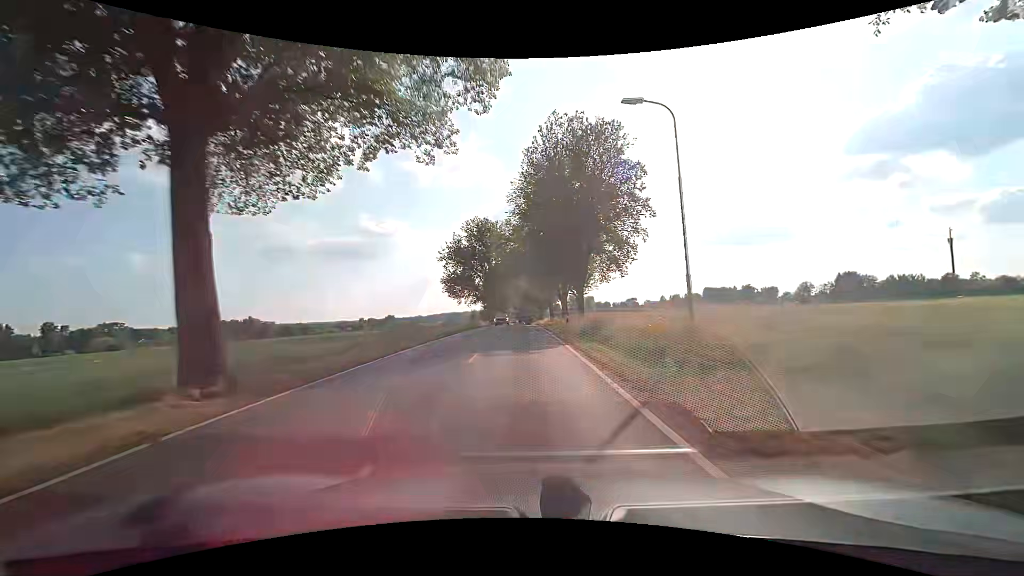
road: tertiary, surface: asphalt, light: Day
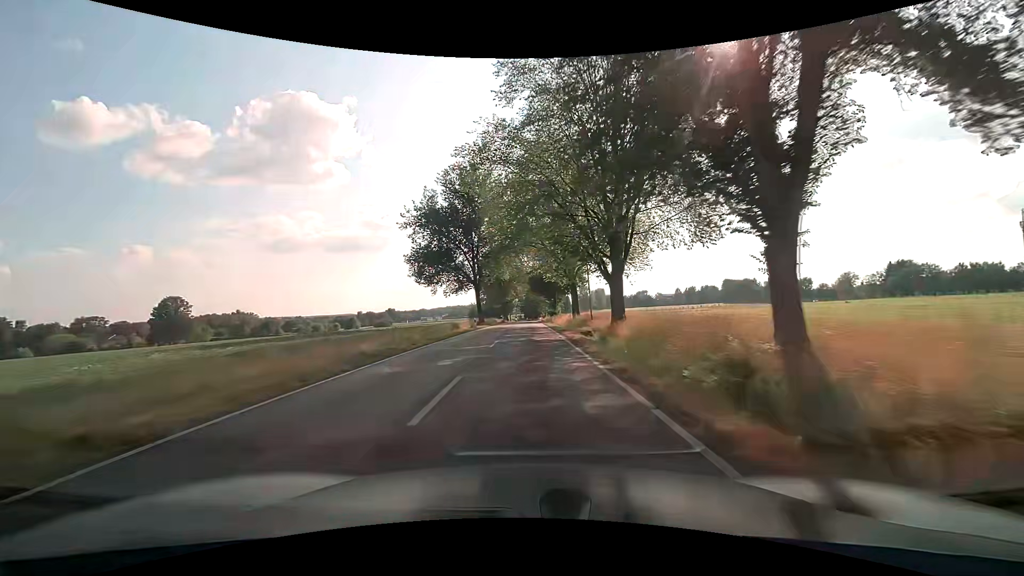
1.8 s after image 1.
(-0.3, +30.9) m; -1°
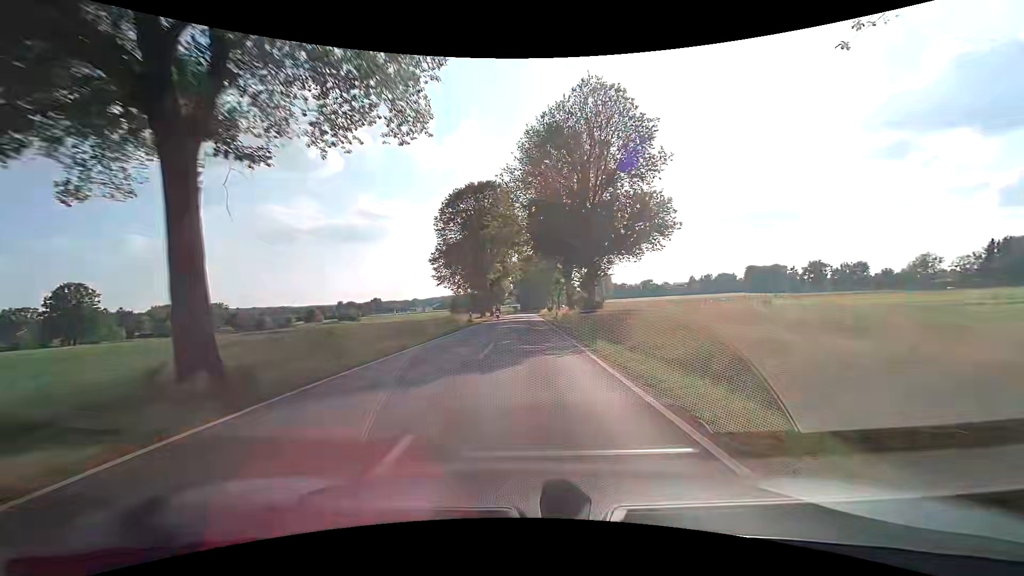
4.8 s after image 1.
(0.0, +53.1) m; +1°
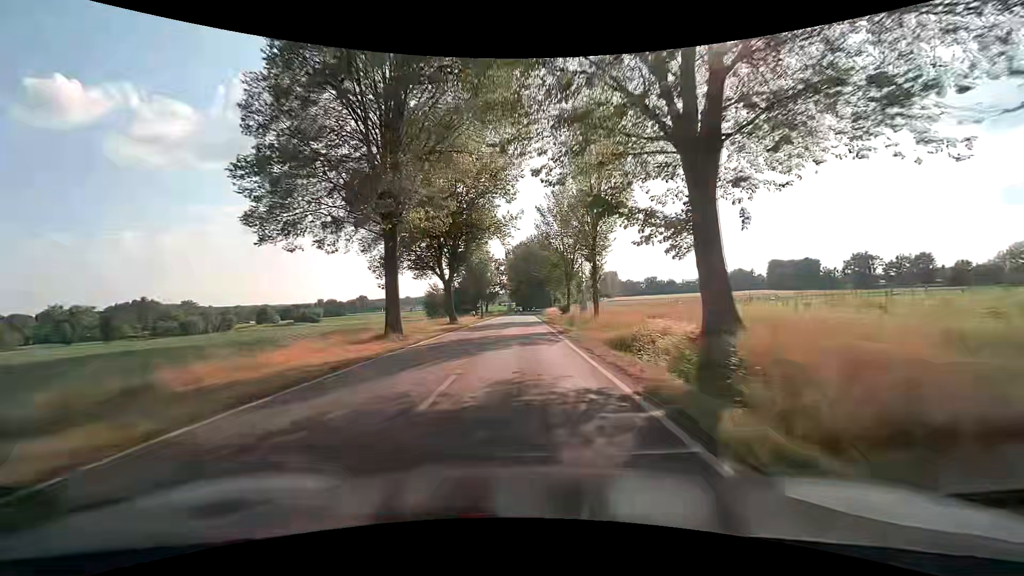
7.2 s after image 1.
(-0.1, +43.0) m; 0°
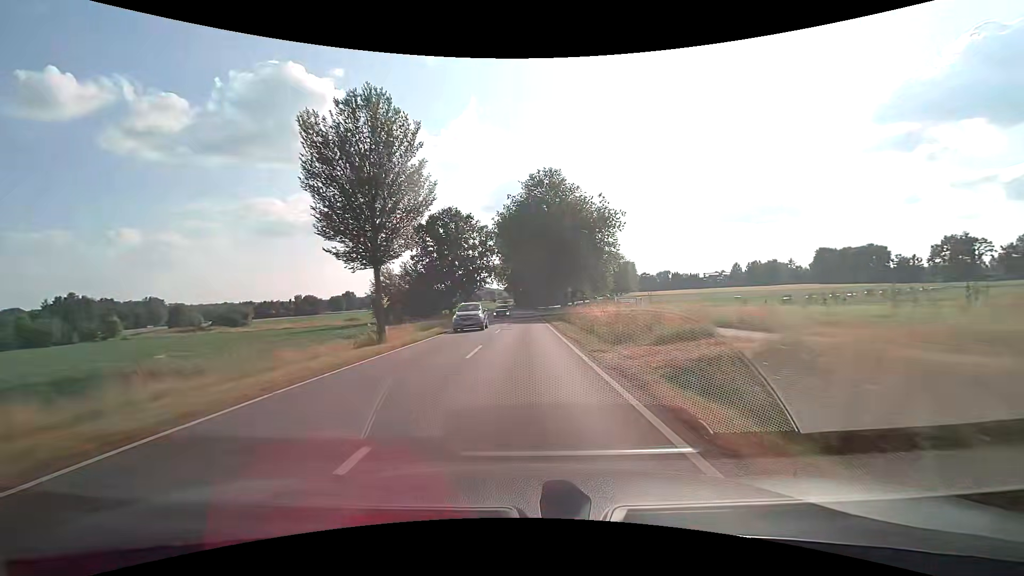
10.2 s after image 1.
(-0.3, +54.0) m; 0°
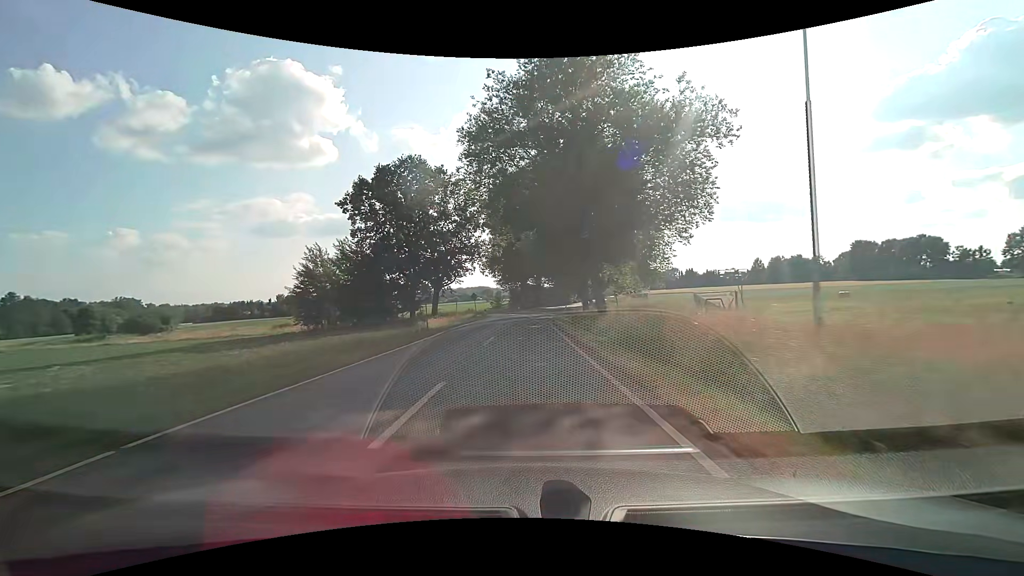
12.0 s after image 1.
(-0.1, +32.4) m; 0°
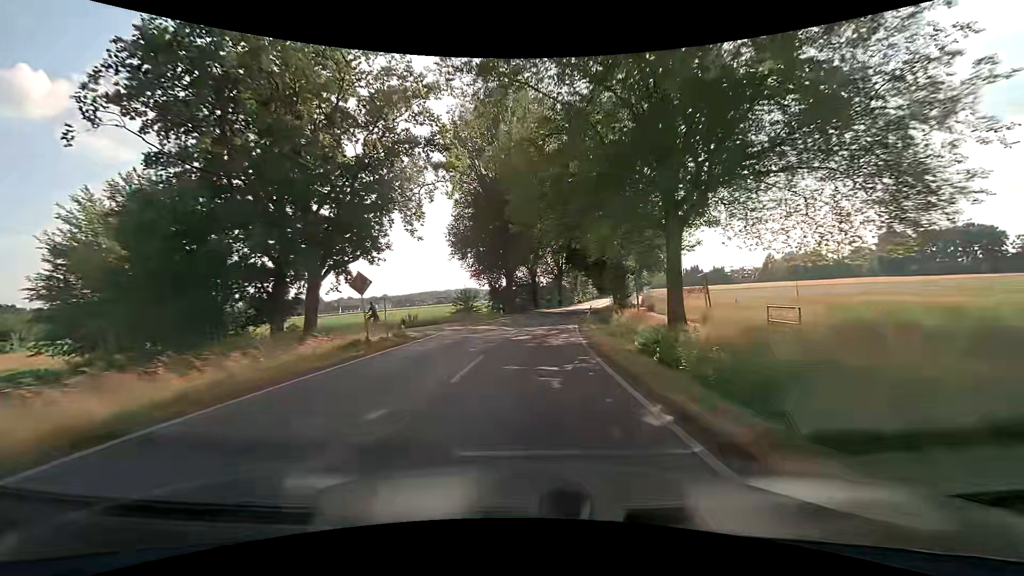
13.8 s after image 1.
(+0.1, +32.3) m; +1°
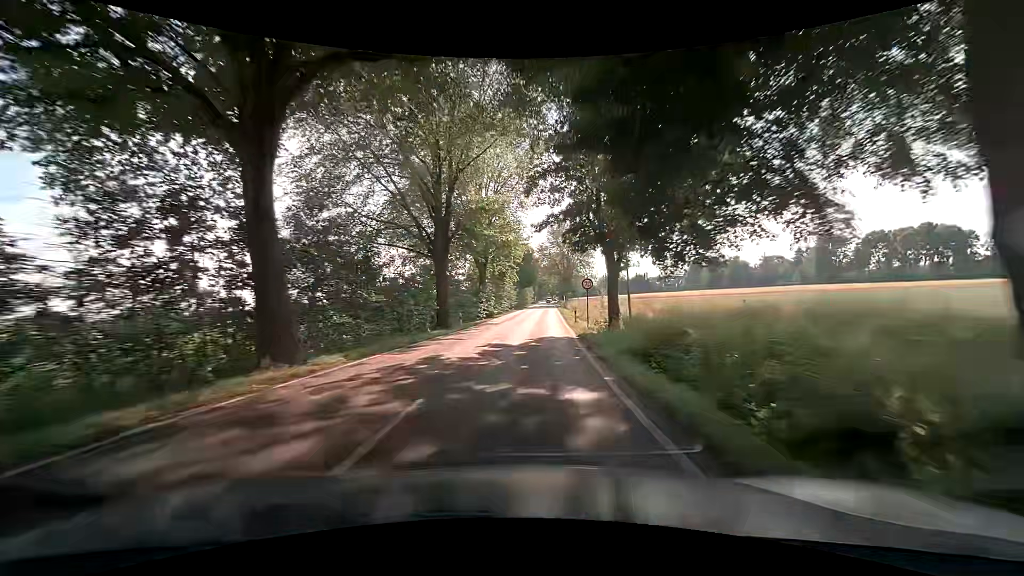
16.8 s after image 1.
(+4.7, +53.2) m; +12°
(0, +10) (0, +20) (0, +30) (+1, +40) (+1, +50) (+2, +60) (+2, +70) (+2, +80) (+3, +90) (+3, +100) m
